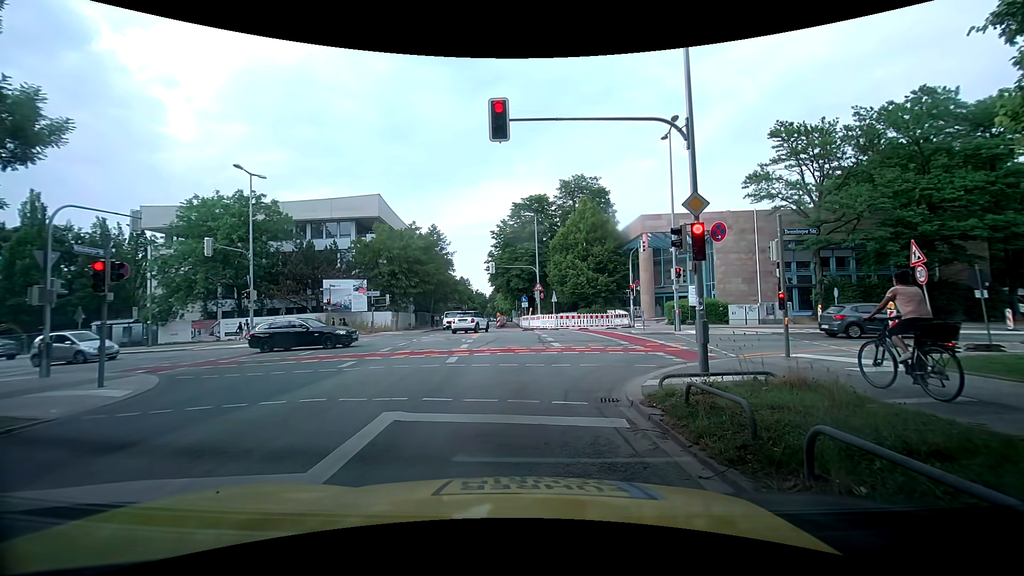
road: secondary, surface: asphalt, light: Day
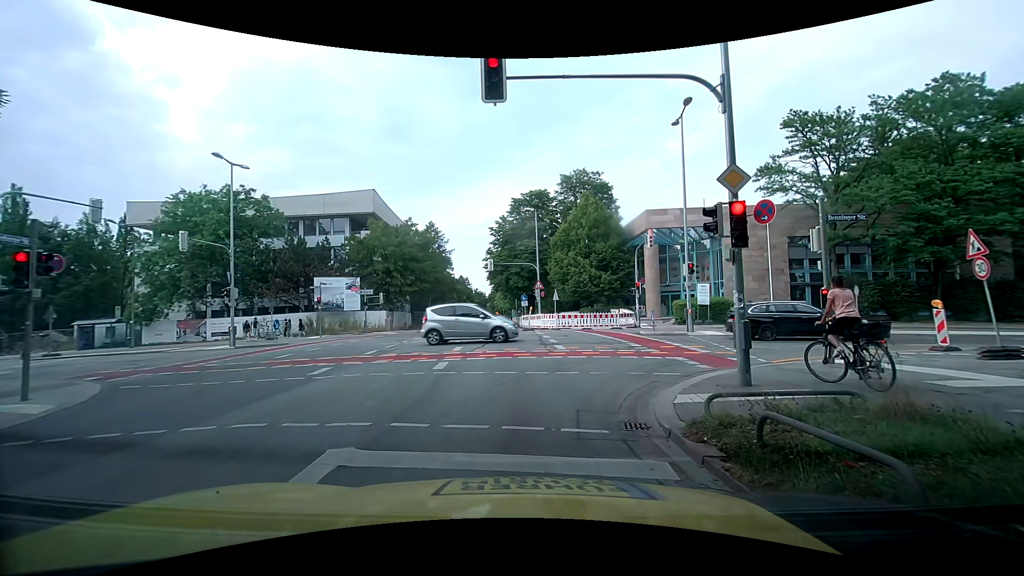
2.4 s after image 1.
(0.0, +2.0) m; 0°
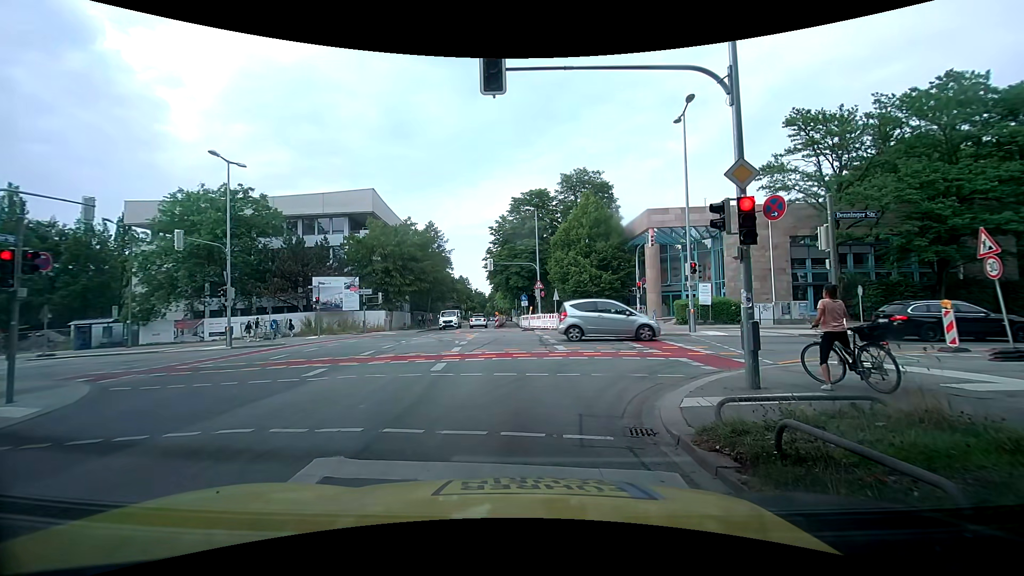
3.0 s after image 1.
(0.0, +0.3) m; 0°
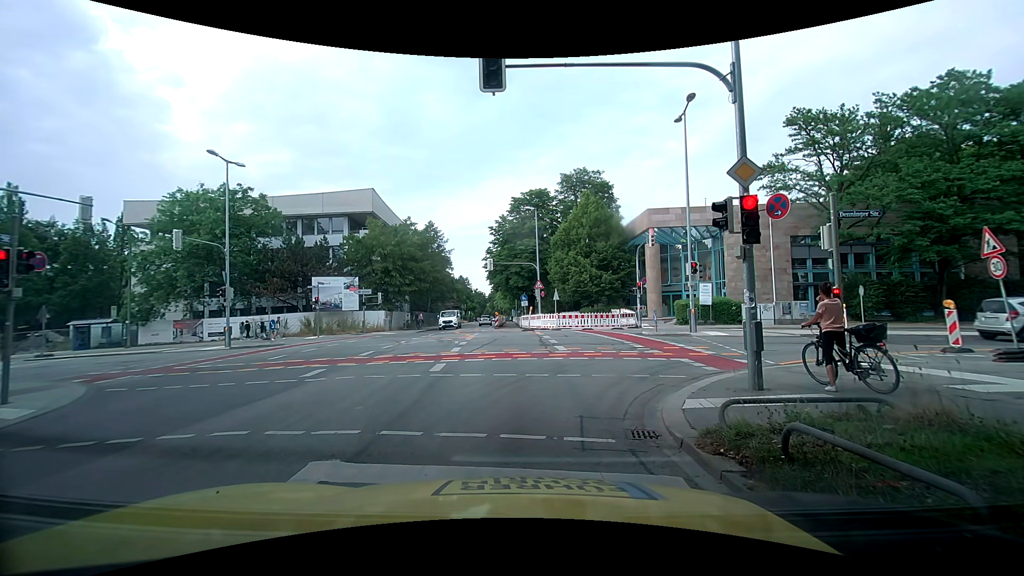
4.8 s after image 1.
(0.0, +0.2) m; 0°
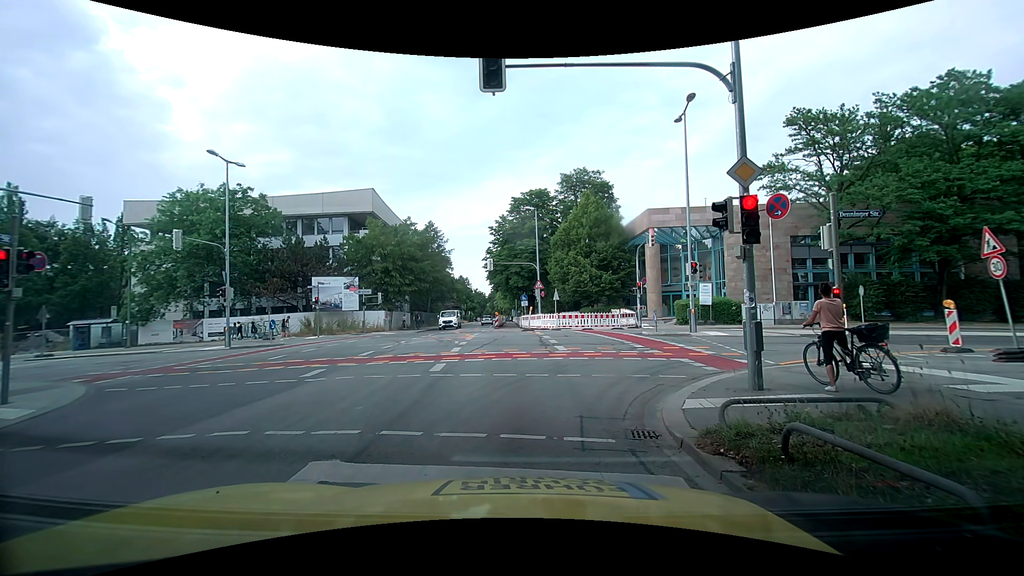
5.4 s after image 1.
(0.0, 0.0) m; 0°
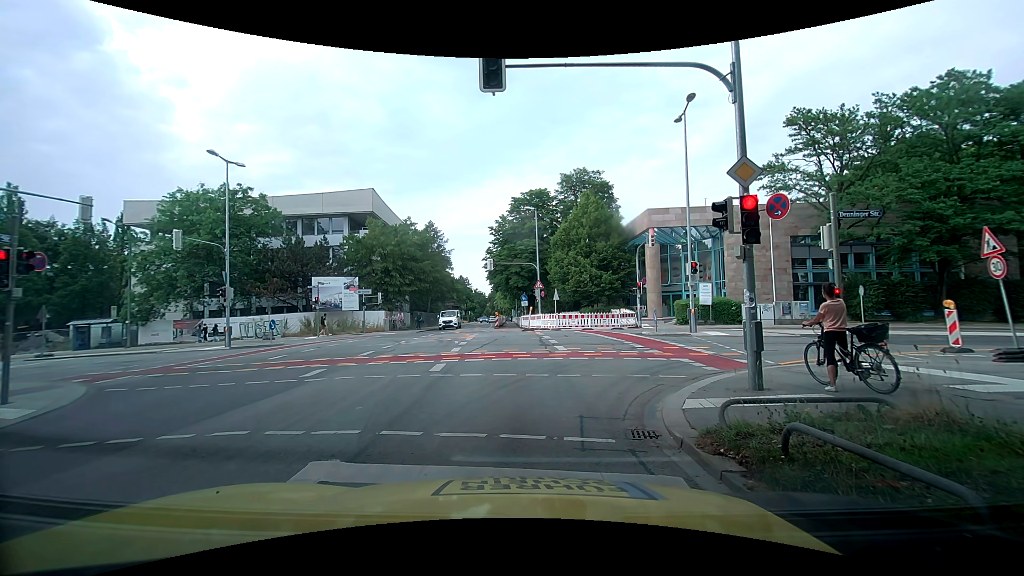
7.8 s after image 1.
(0.0, 0.0) m; 0°
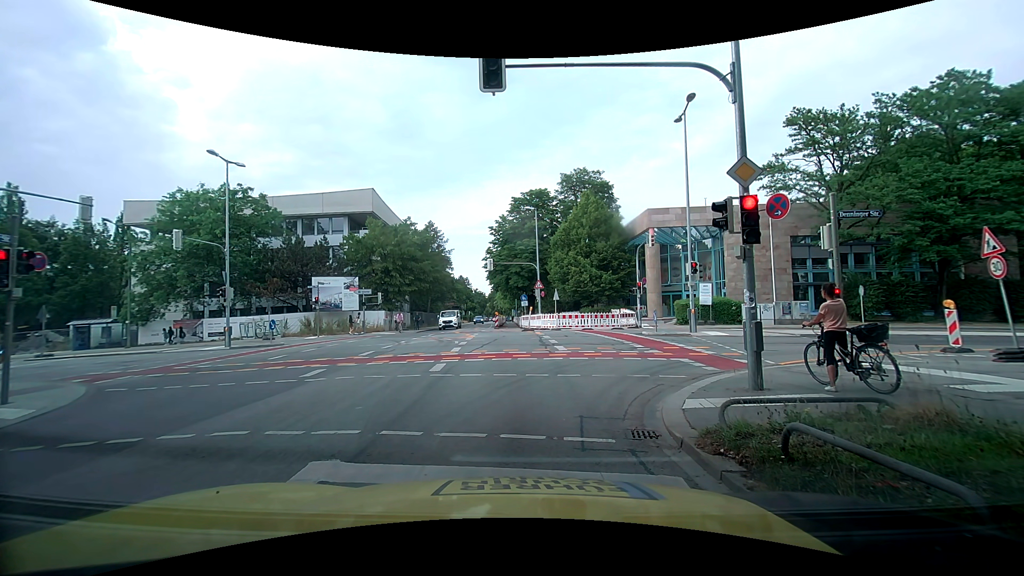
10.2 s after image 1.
(0.0, 0.0) m; 0°
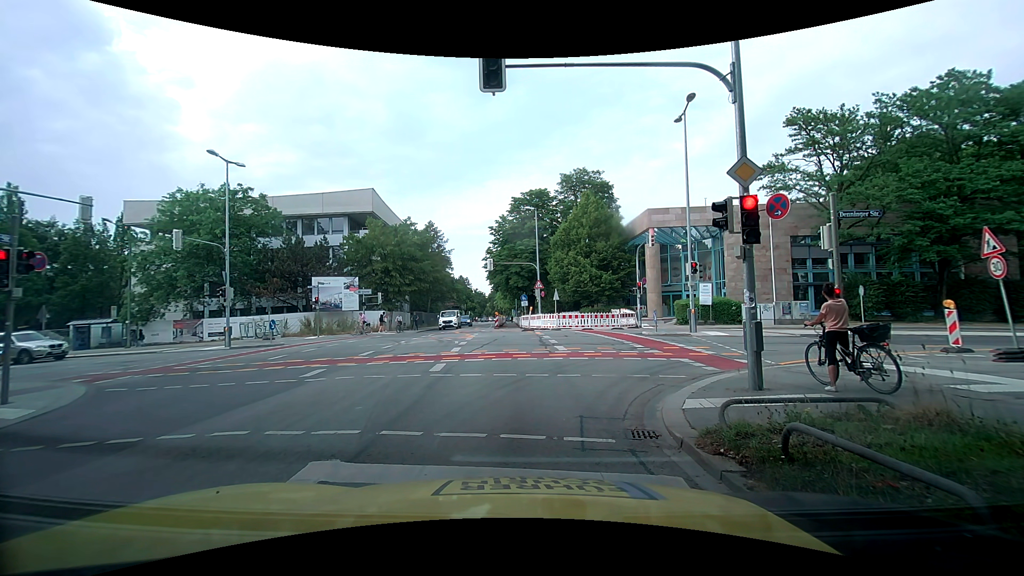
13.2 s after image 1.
(0.0, 0.0) m; 0°
